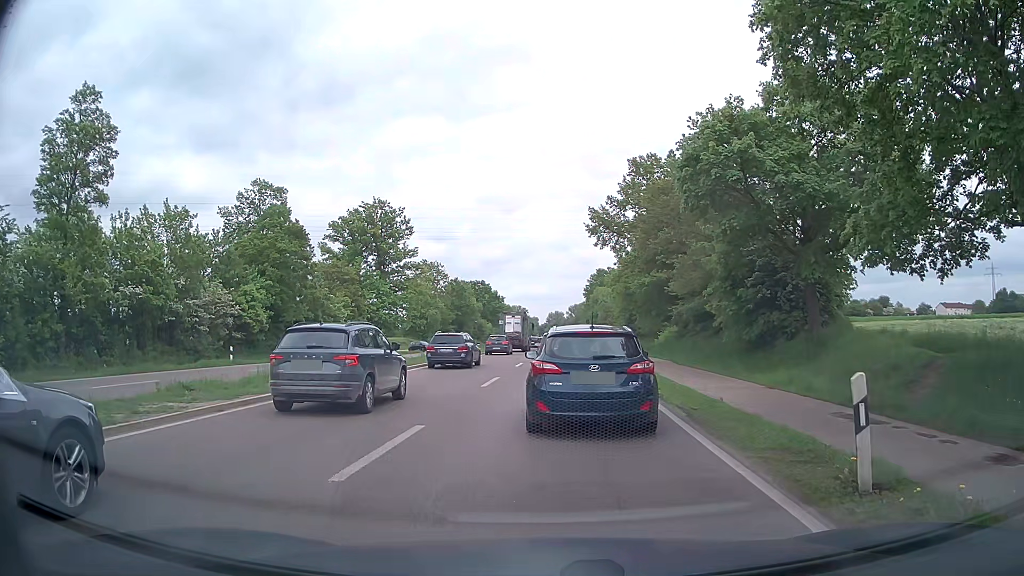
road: primary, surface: asphalt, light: Day
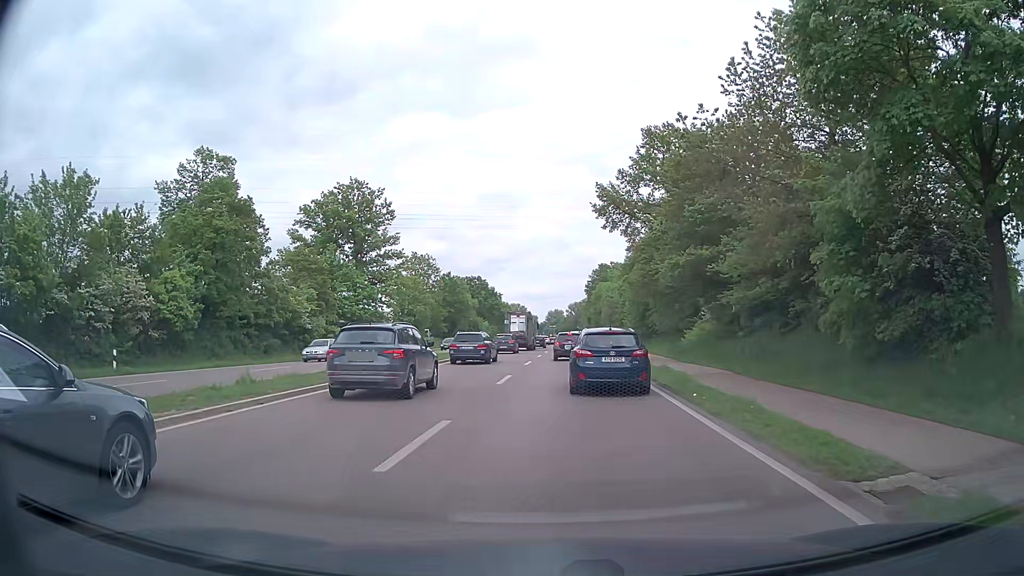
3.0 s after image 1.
(+0.2, +11.9) m; +1°
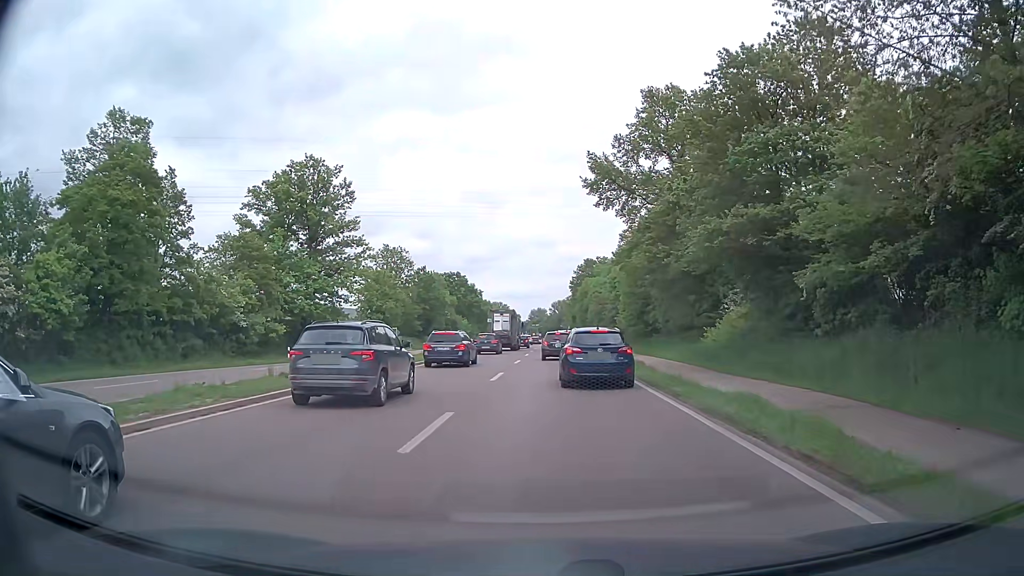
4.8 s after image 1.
(+0.1, +11.0) m; +2°
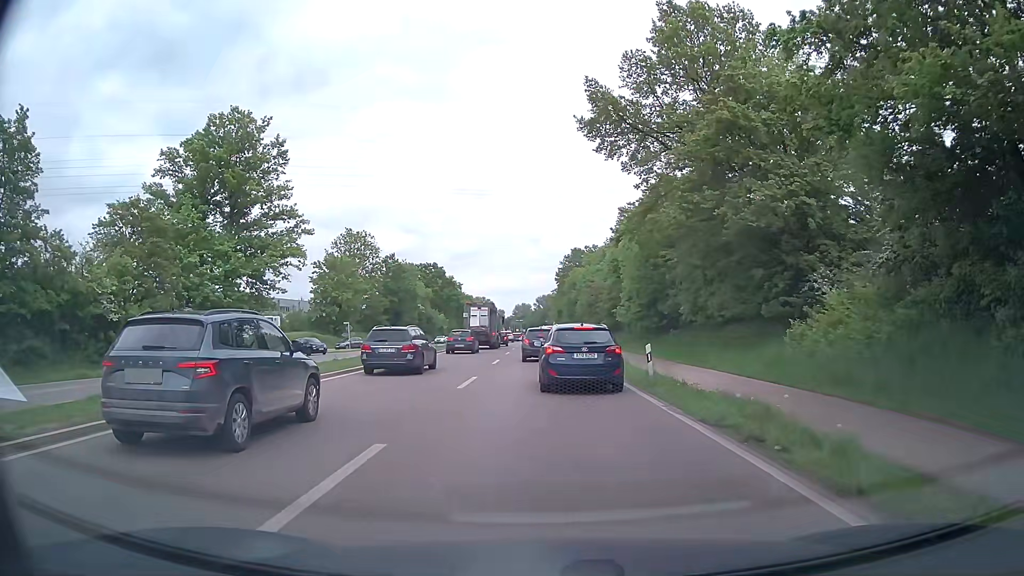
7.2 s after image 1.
(+0.1, +15.6) m; +1°
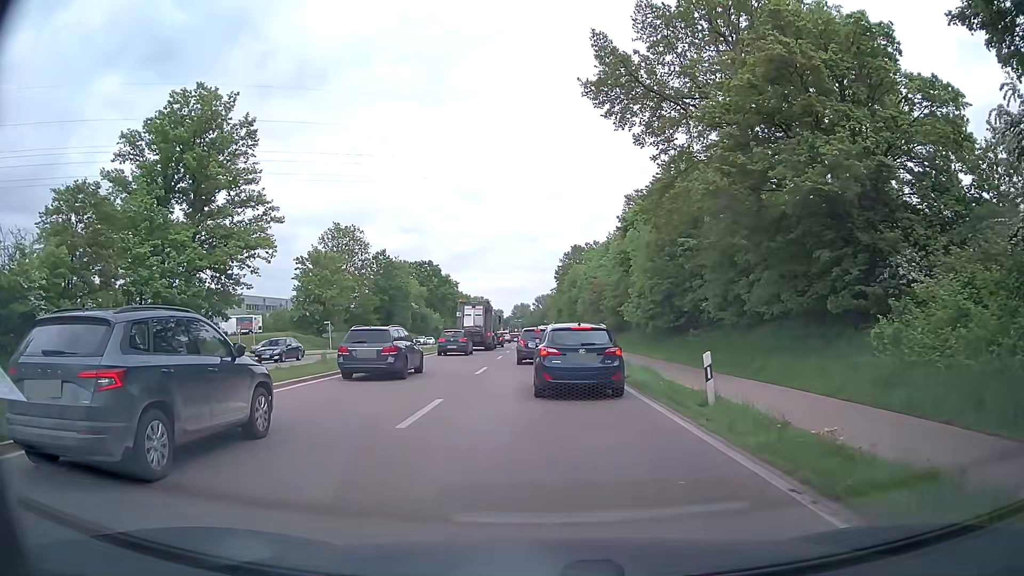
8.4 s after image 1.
(0.0, +6.4) m; -1°
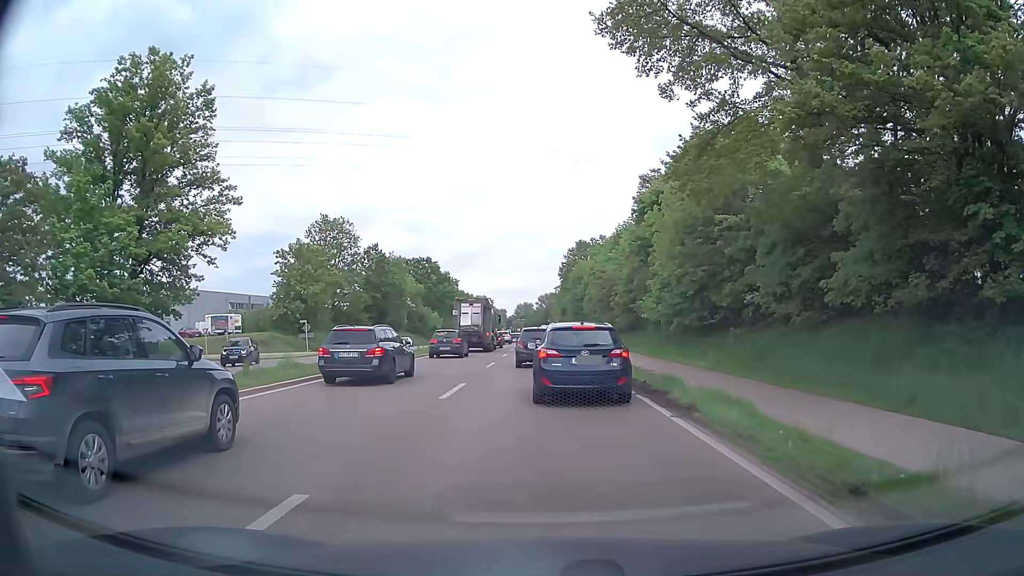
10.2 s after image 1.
(+0.1, +7.8) m; +1°
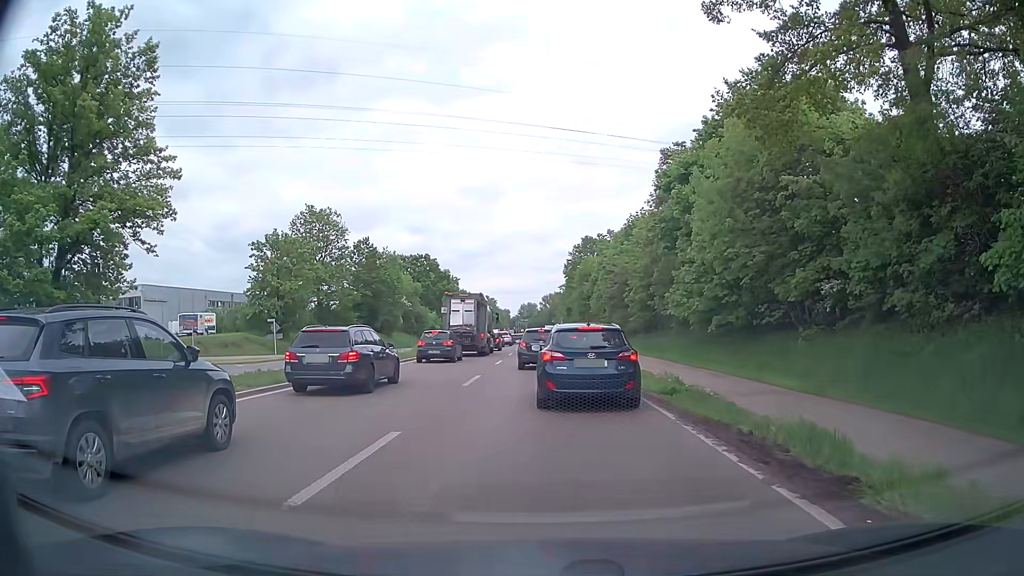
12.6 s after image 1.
(-0.1, +8.3) m; -2°
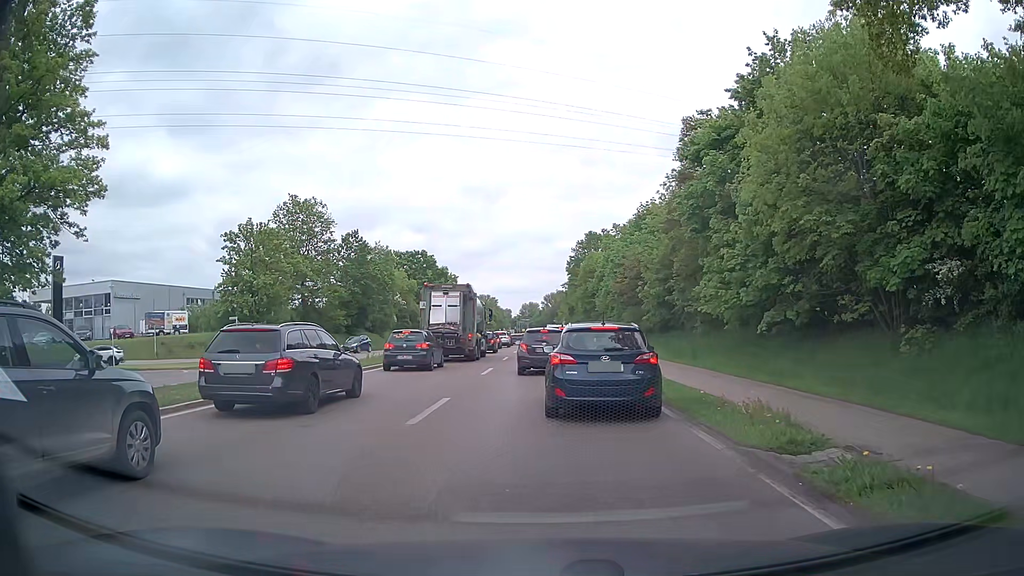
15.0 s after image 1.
(+0.1, +7.1) m; +1°
